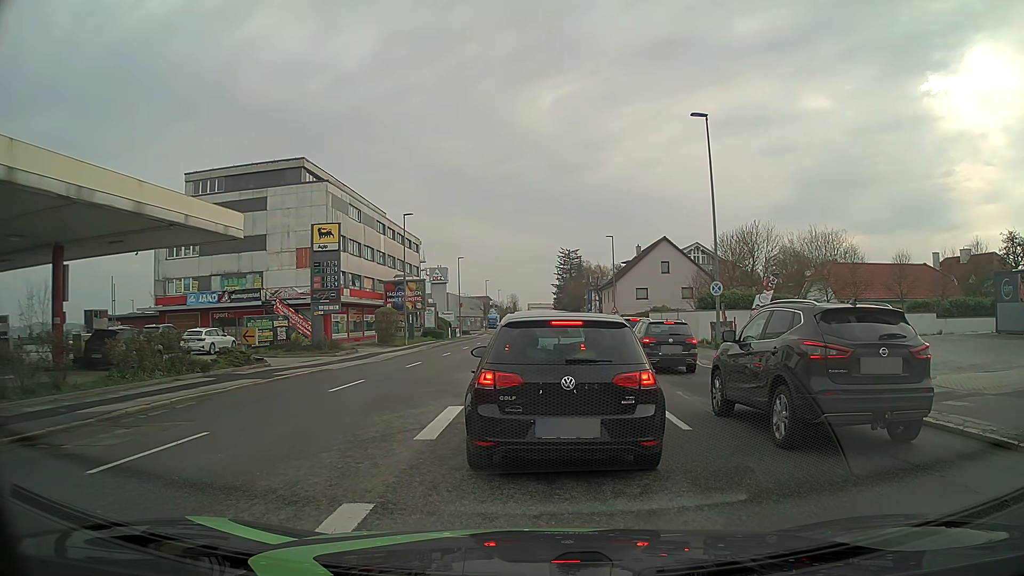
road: tertiary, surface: asphalt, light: Day
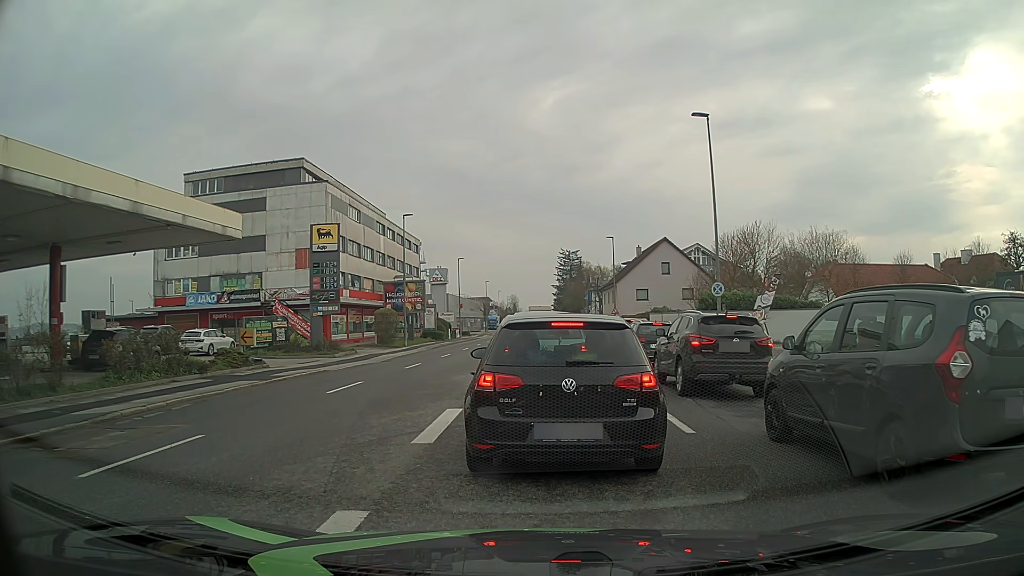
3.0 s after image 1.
(0.0, +0.3) m; 0°
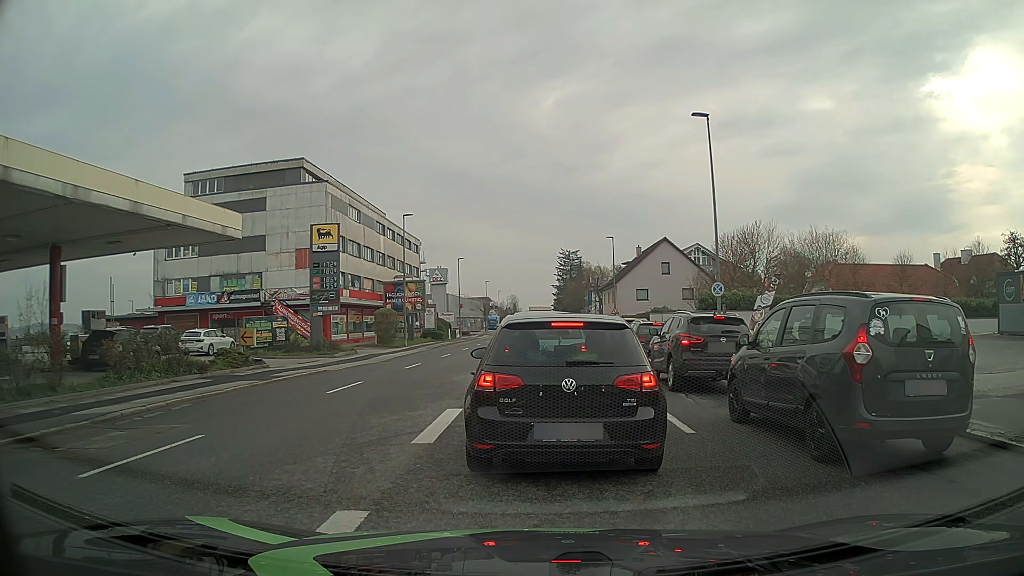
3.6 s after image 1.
(0.0, 0.0) m; 0°
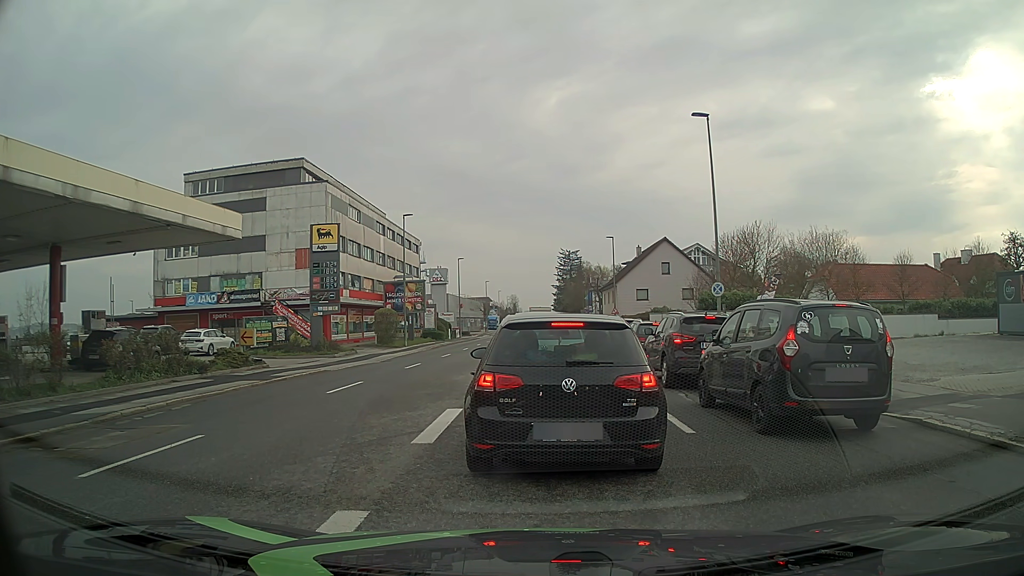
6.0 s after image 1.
(0.0, 0.0) m; 0°
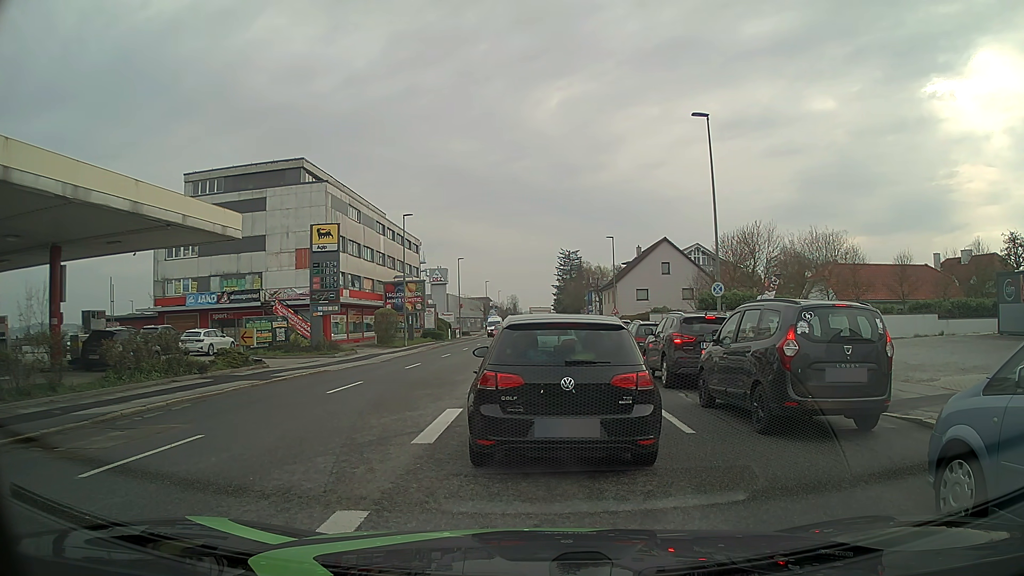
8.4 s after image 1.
(0.0, 0.0) m; 0°
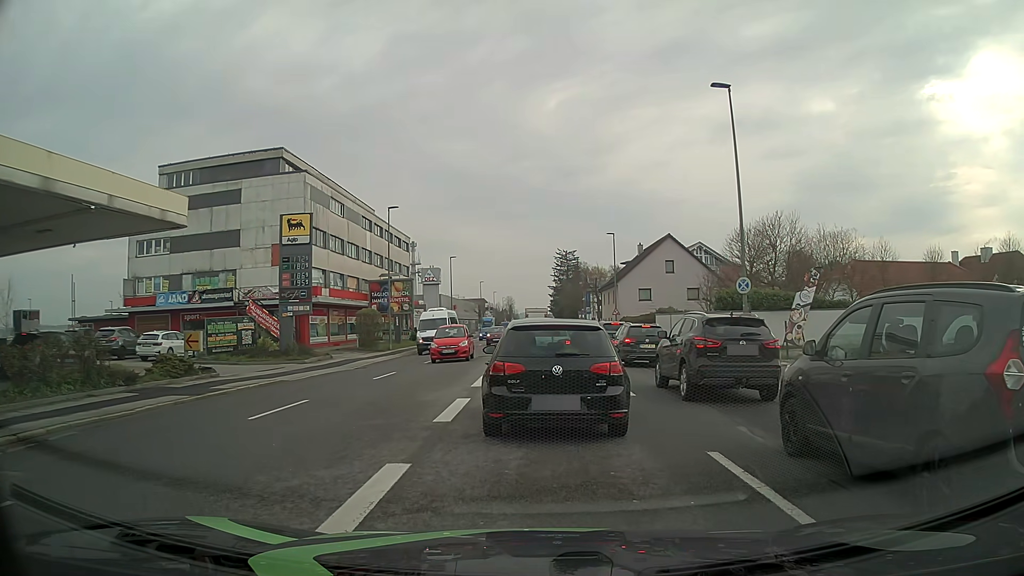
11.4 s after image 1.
(0.0, +4.4) m; -2°
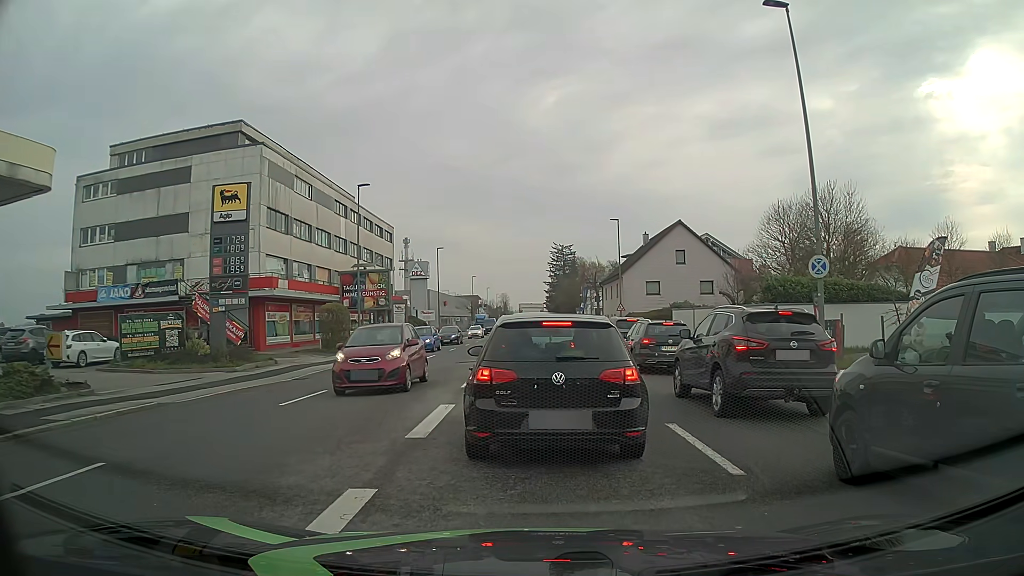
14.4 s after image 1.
(+0.4, +7.1) m; 0°
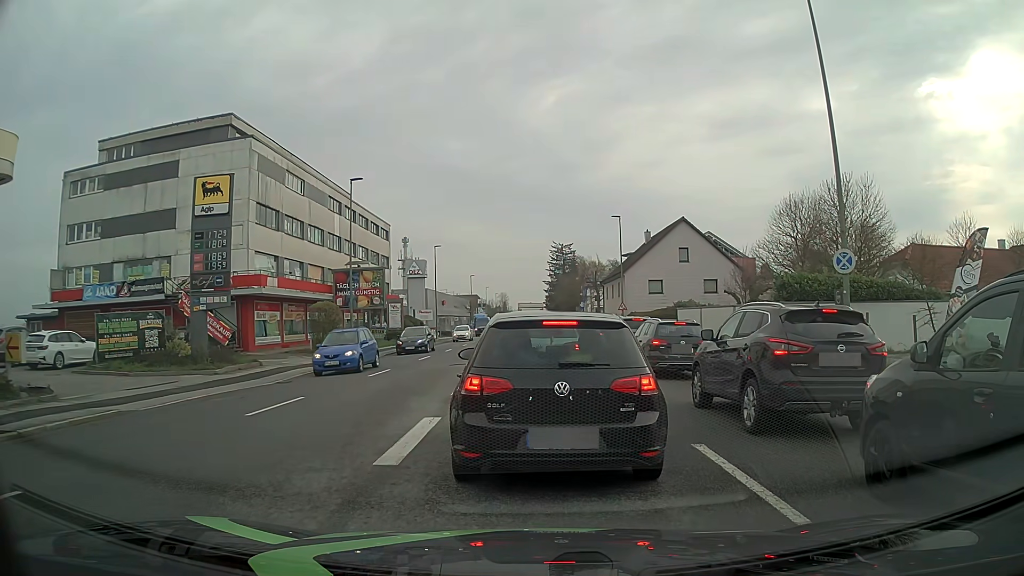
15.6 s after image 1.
(0.0, +1.5) m; +2°
(0, +10) (0, +20) (0, +30) (0, +40) (0, +50) (0, +60) (+1, +70) (+1, +80) (+1, +90) (+1, +100) m
